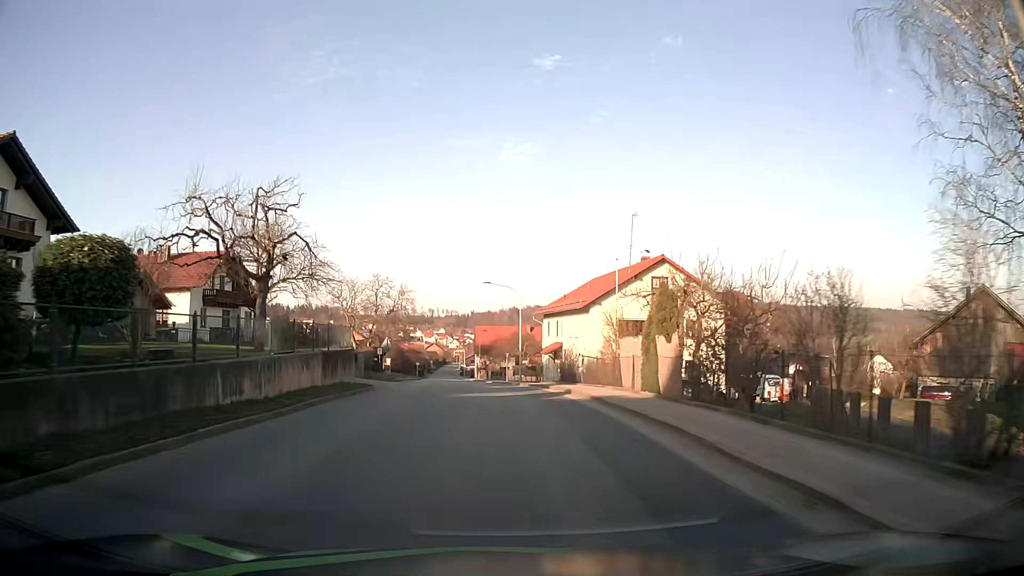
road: tertiary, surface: asphalt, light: Day
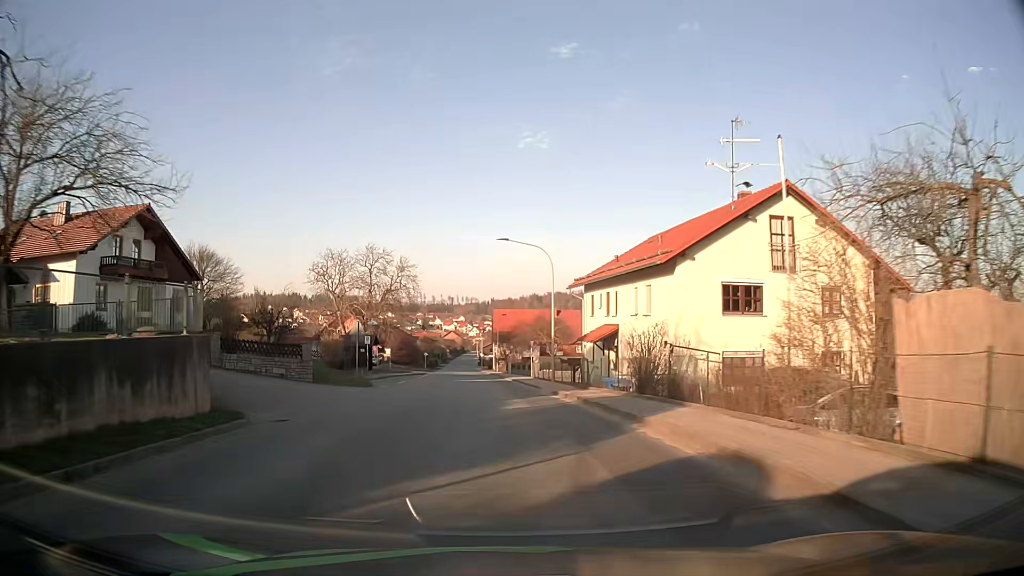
(-0.2, +15.8) m; -2°
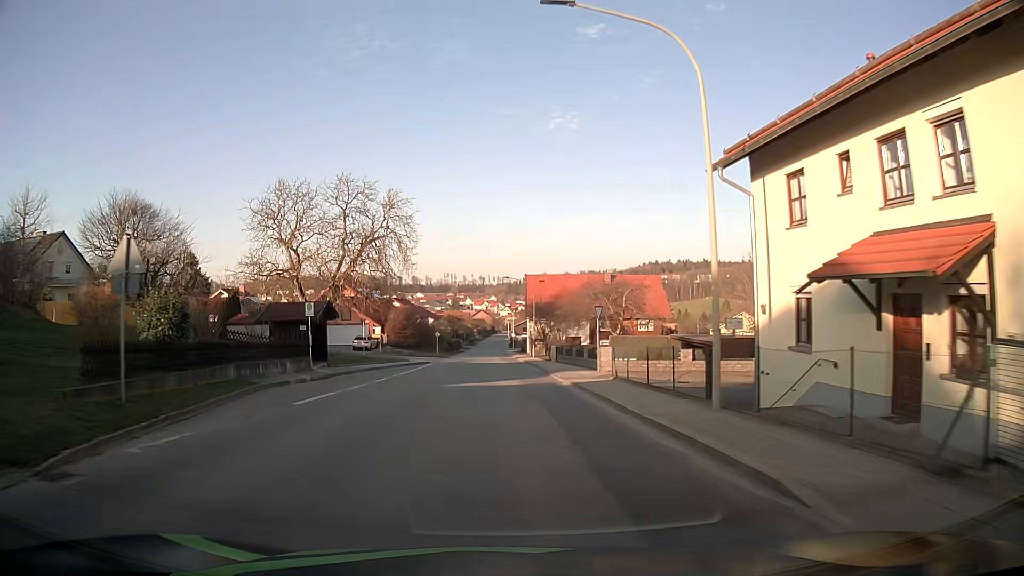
(-0.6, +23.6) m; -3°
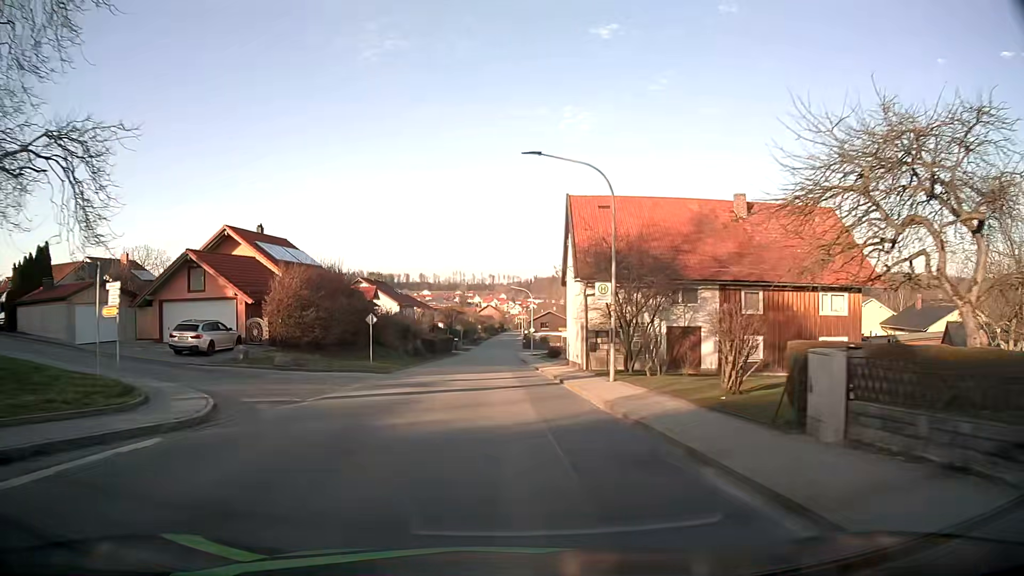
(-0.6, +39.9) m; -1°
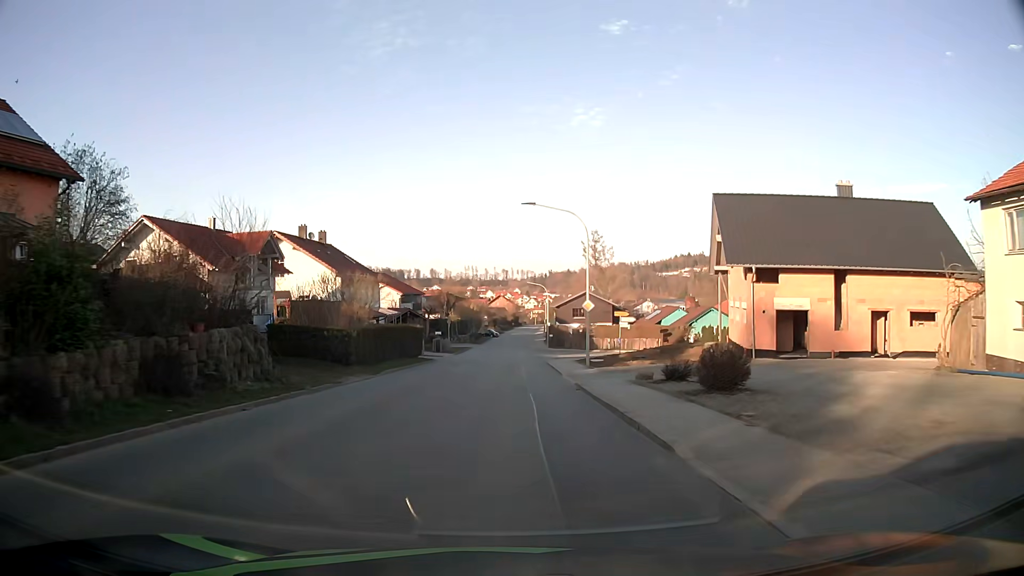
(-0.2, +40.7) m; -1°
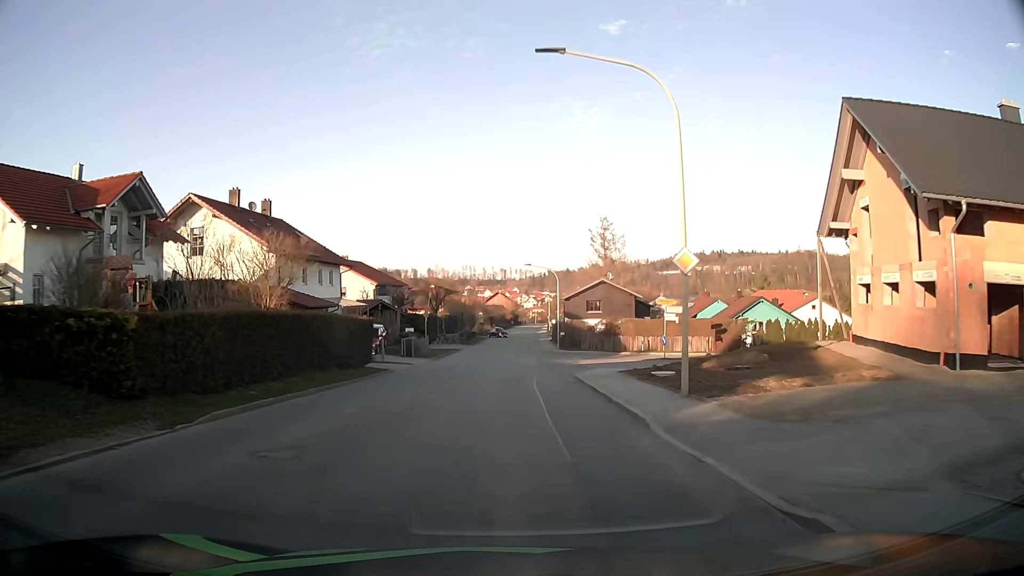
(-0.2, +16.5) m; 0°
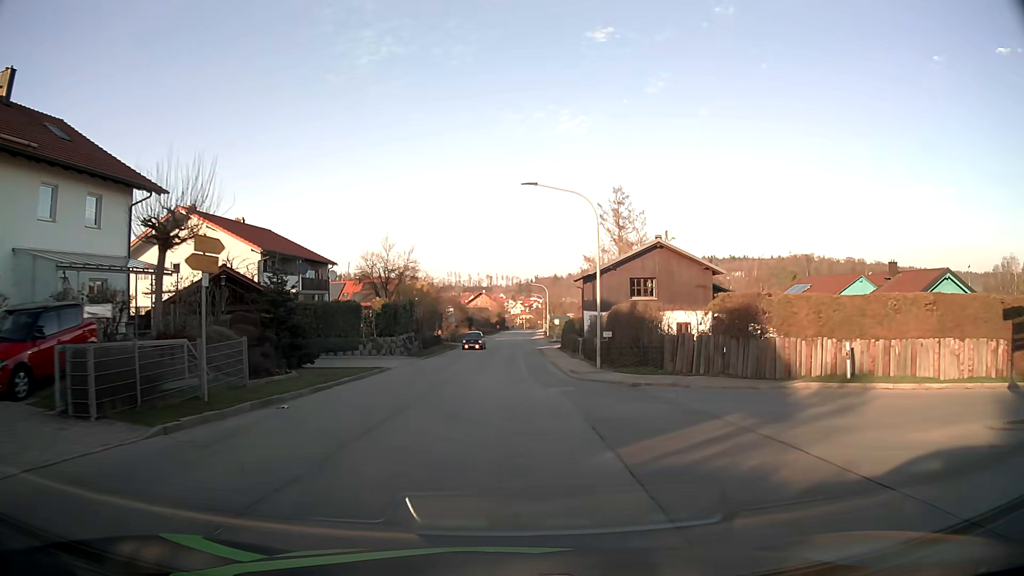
(+0.3, +31.5) m; +1°
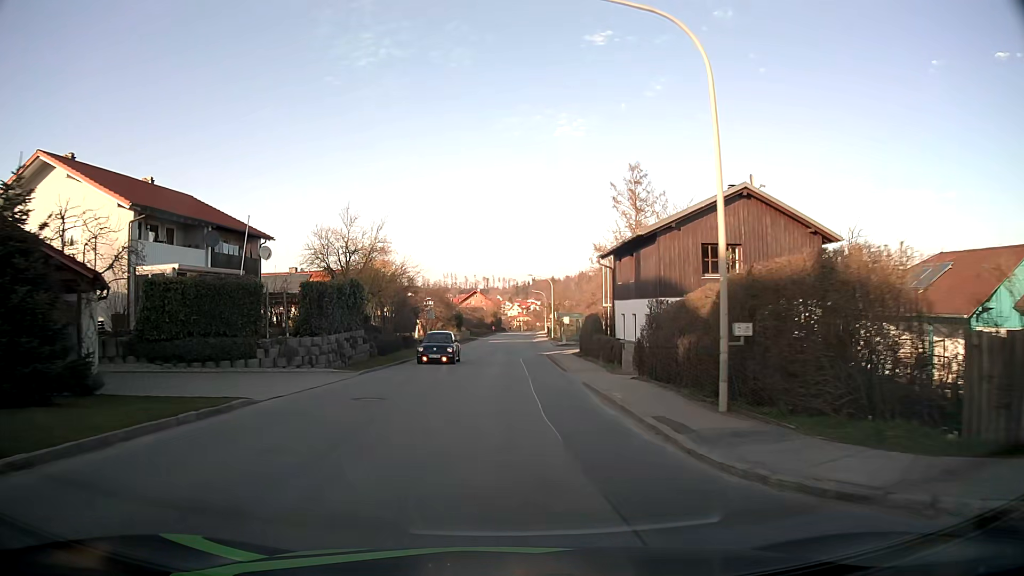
(+0.1, +15.6) m; +1°
(0, +10) (0, +20) (0, +30) (0, +40) (0, +50) (0, +60) (+1, +70) (+1, +80) (+1, +90) (+2, +100) m
